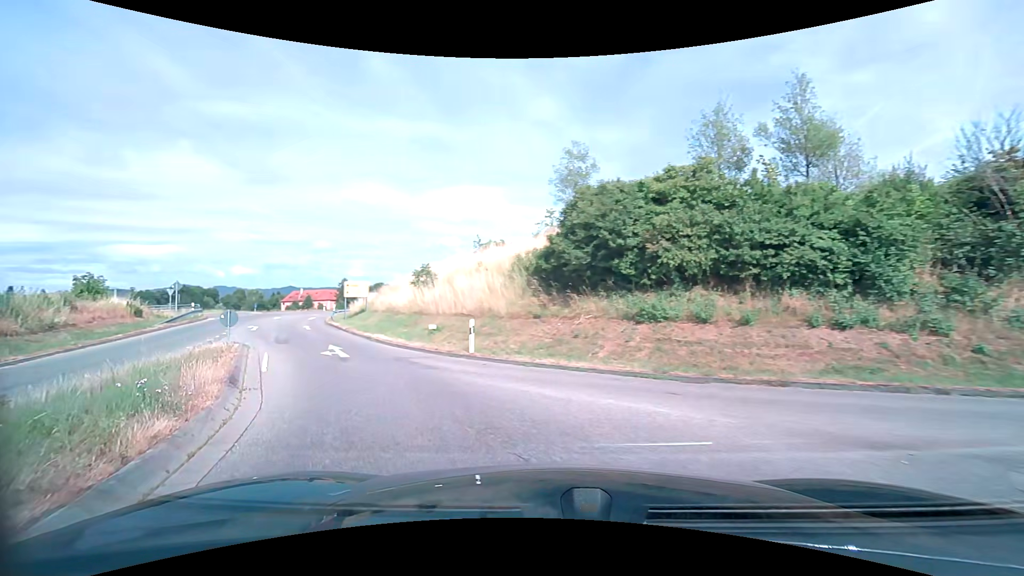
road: tertiary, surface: asphalt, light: Day
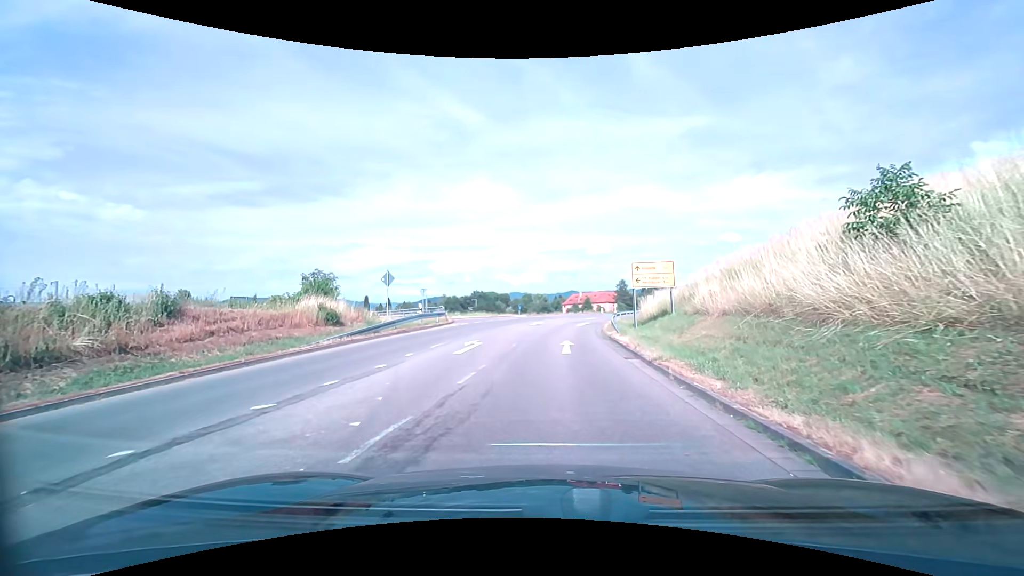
(-8.6, +17.7) m; -38°
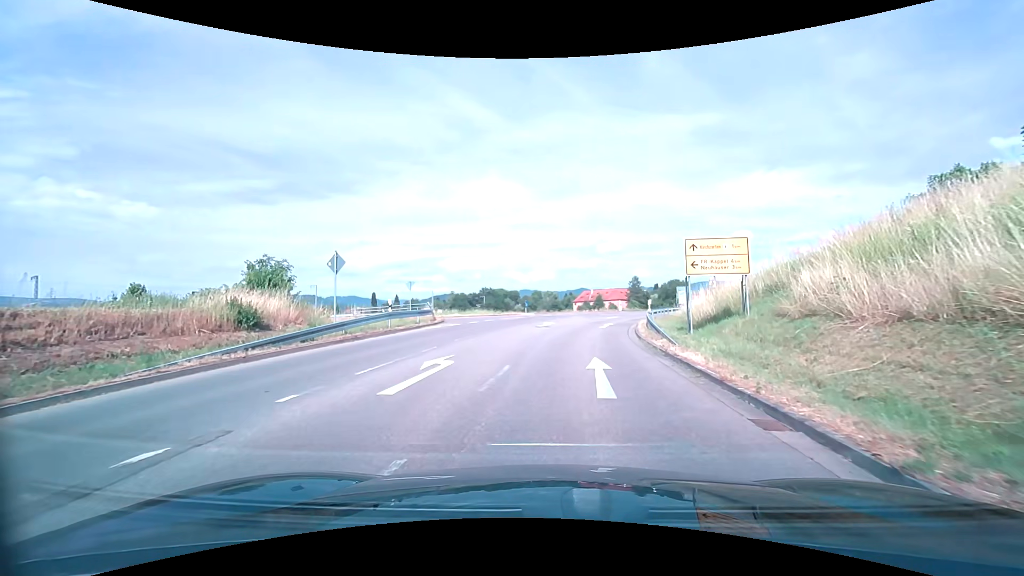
(0.0, +7.5) m; -1°
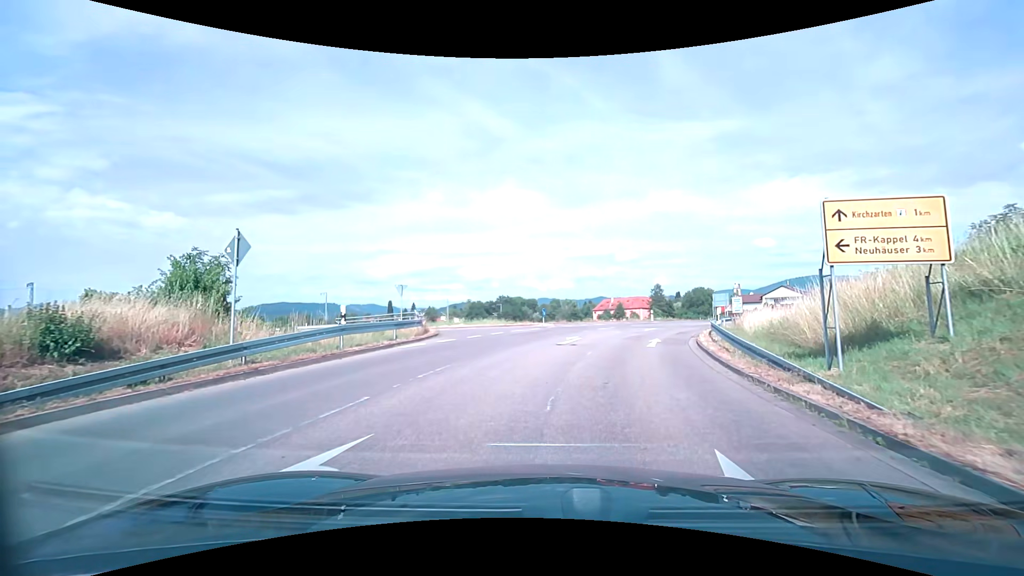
(-0.1, +7.1) m; -2°
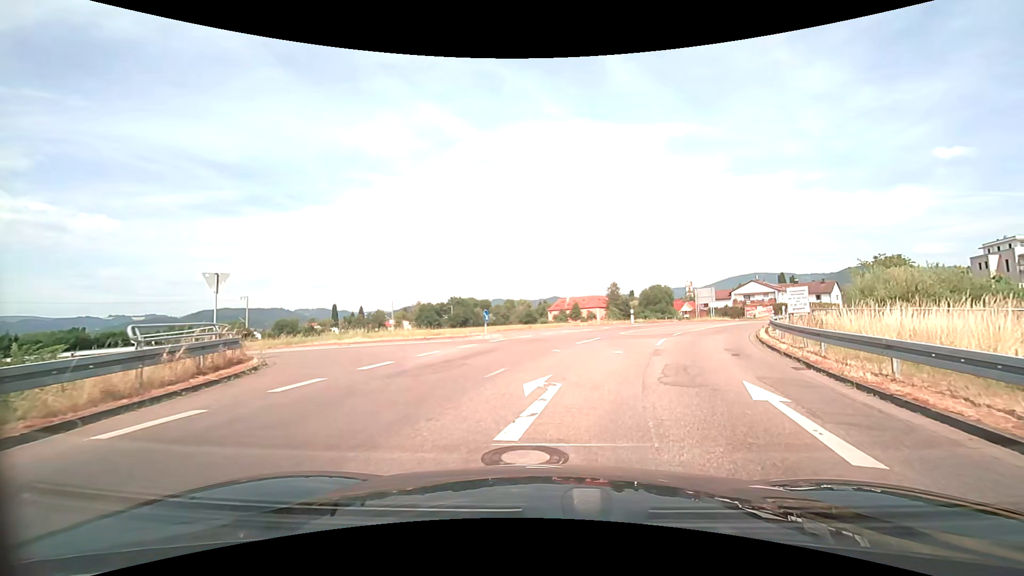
(+0.3, +13.5) m; +4°
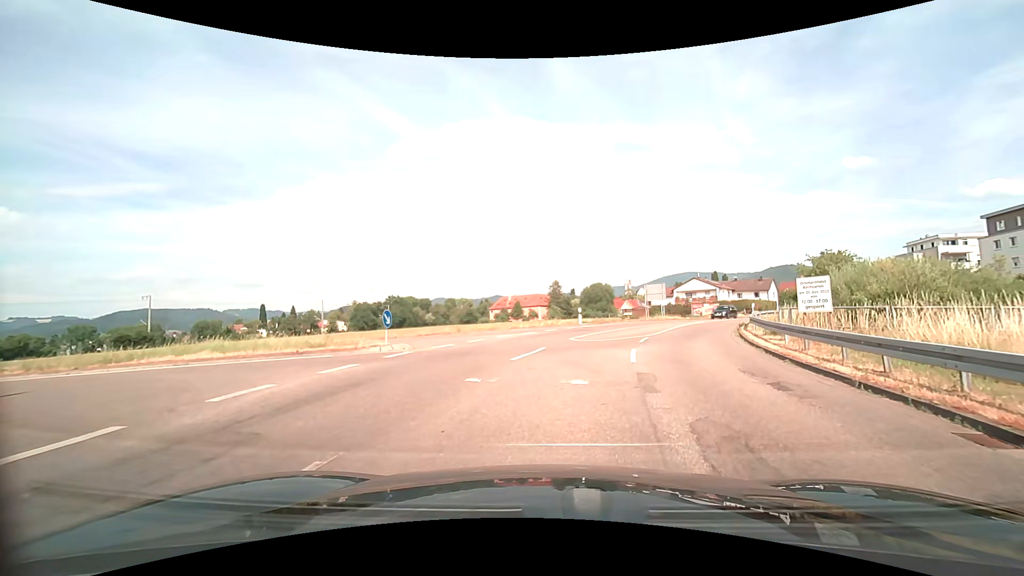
(+0.3, +6.5) m; +6°
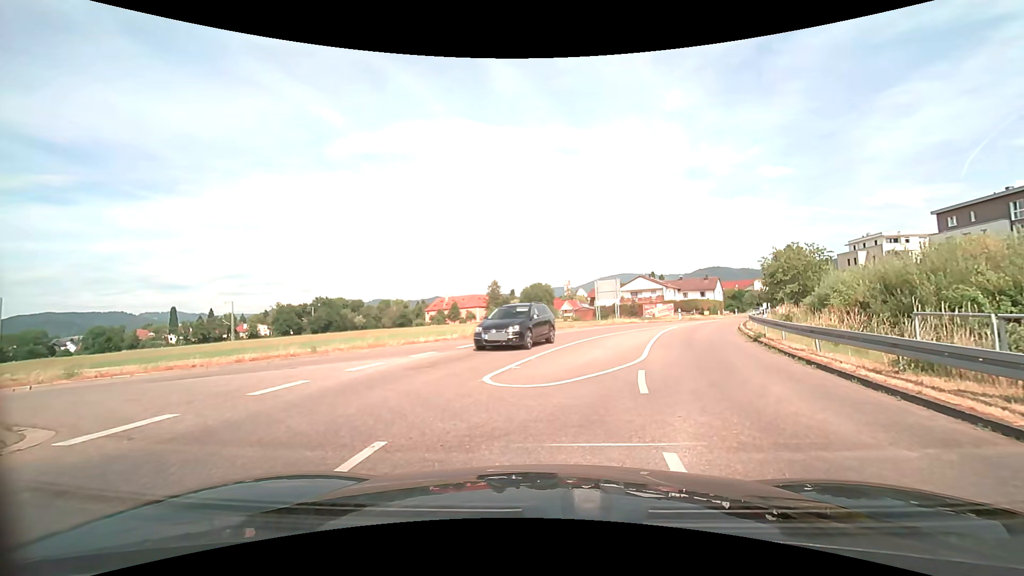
(+0.9, +10.5) m; +8°
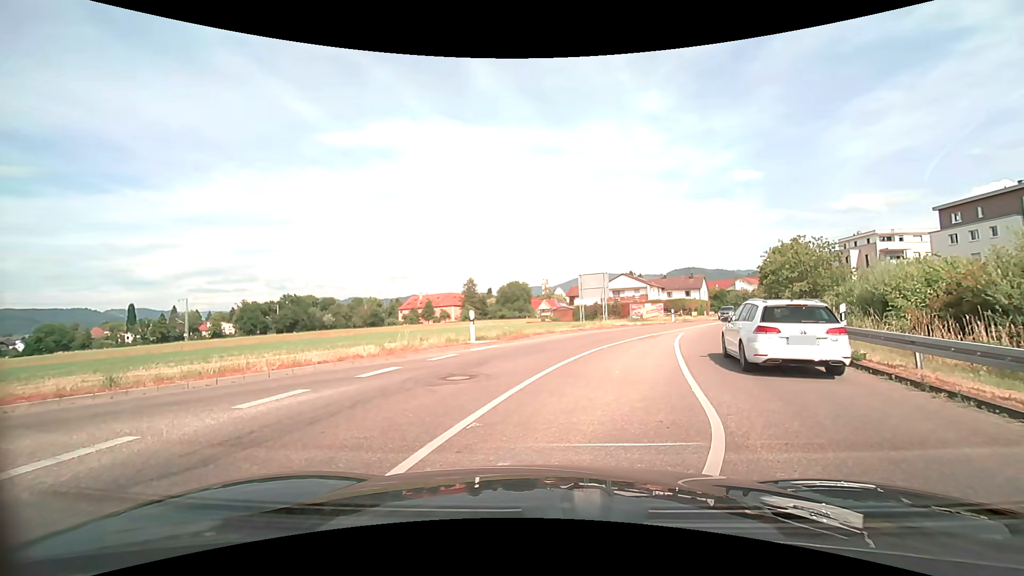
(+0.1, +6.8) m; +2°
